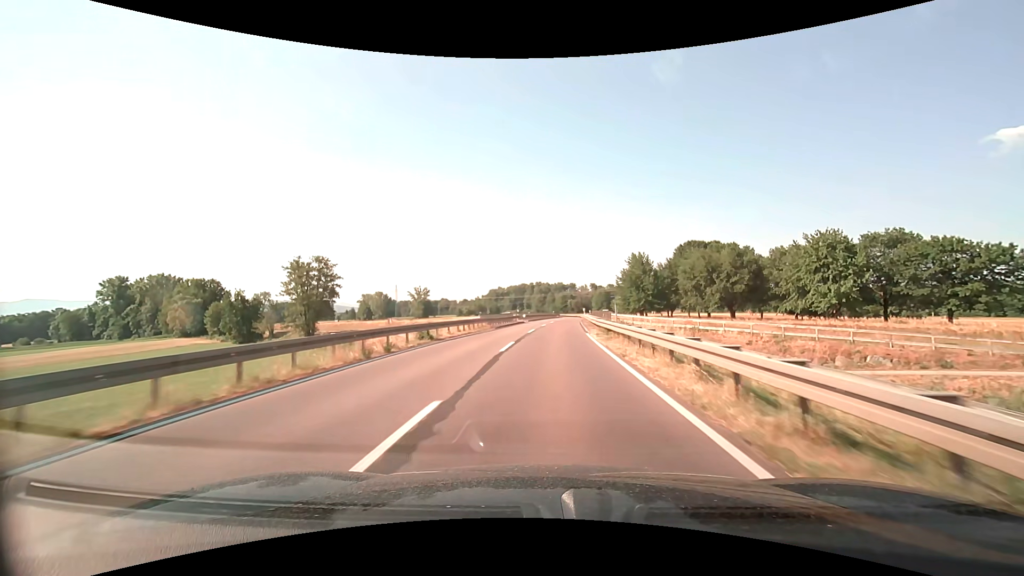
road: secondary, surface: asphalt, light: Day
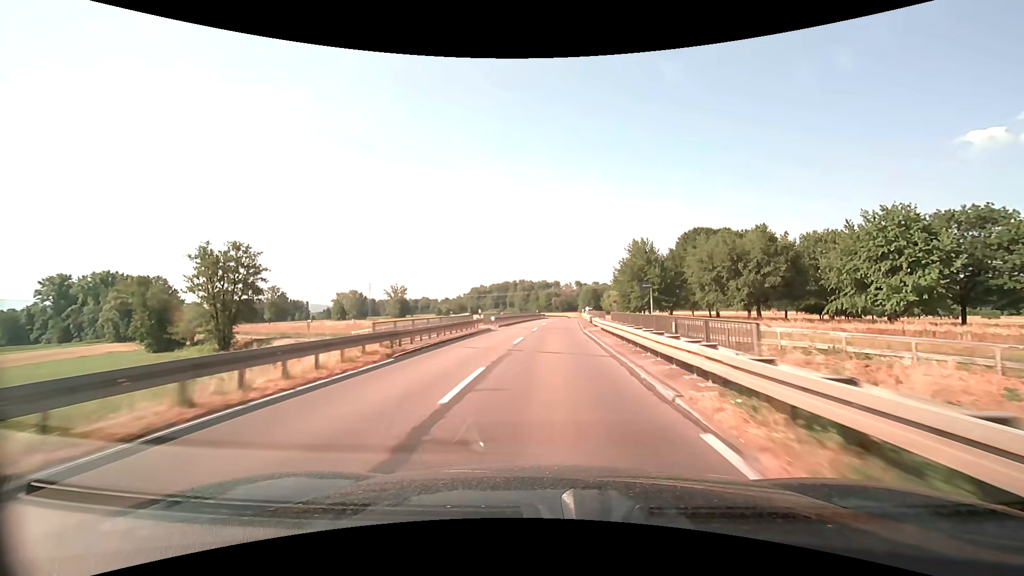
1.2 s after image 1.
(+0.2, +20.3) m; +2°
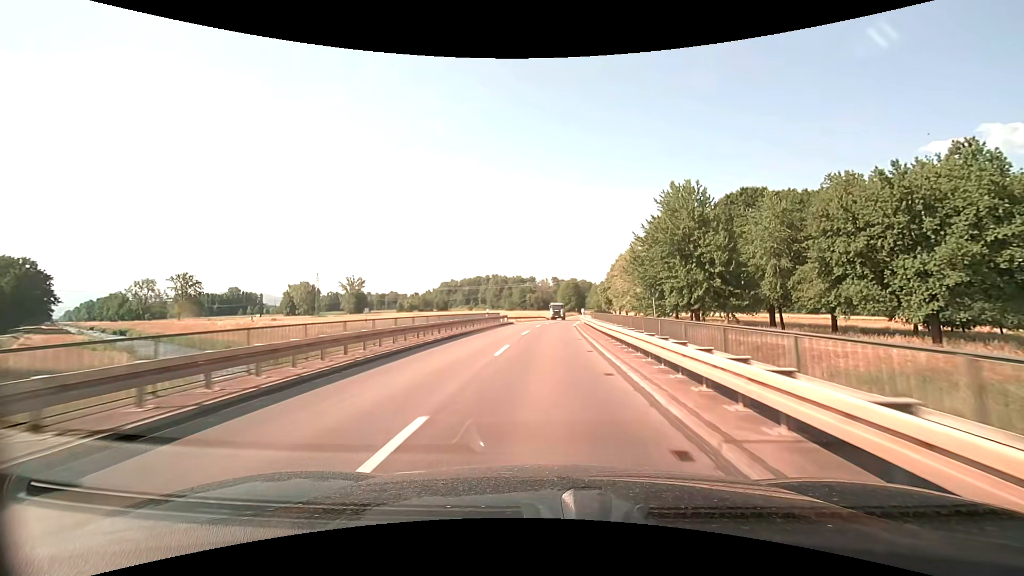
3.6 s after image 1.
(+1.3, +40.6) m; +3°
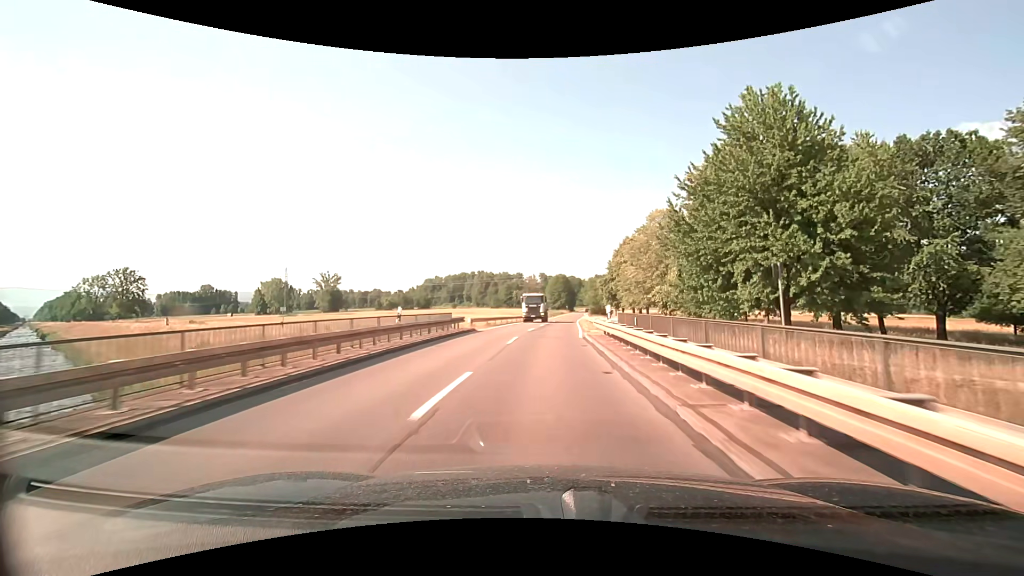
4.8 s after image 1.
(+0.3, +20.3) m; +1°
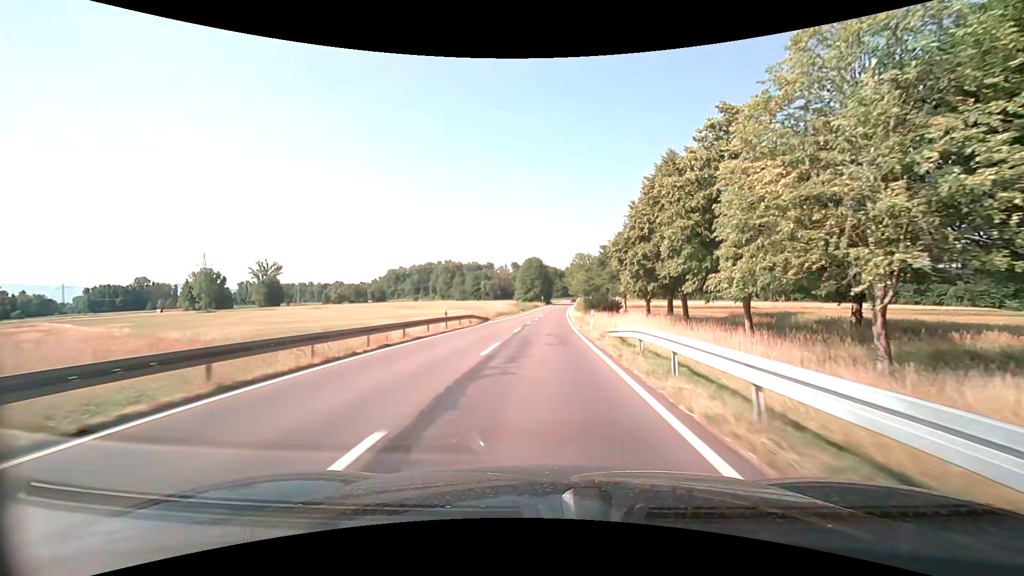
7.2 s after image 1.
(+1.3, +40.7) m; +3°
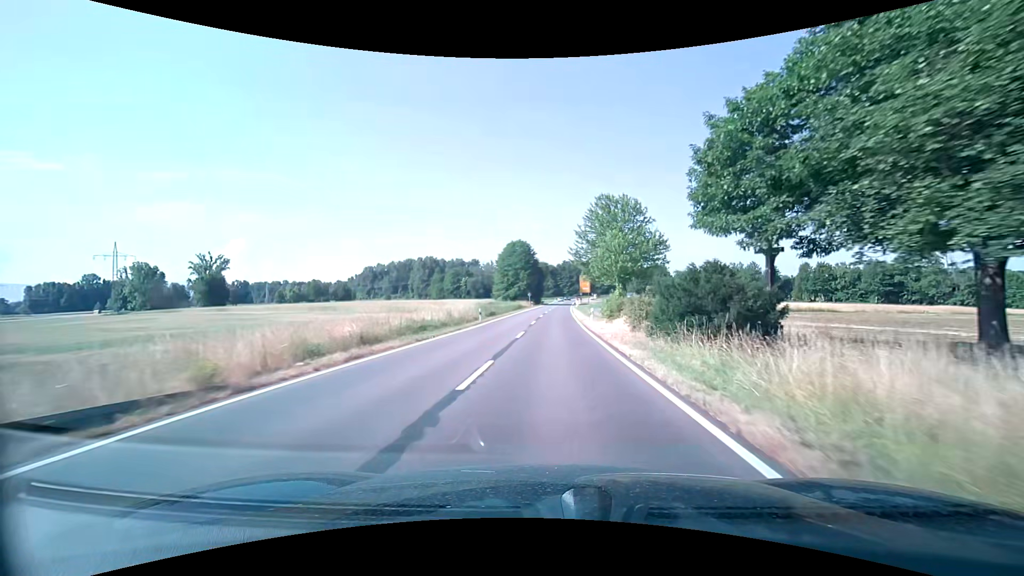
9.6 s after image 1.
(+0.2, +40.8) m; +1°
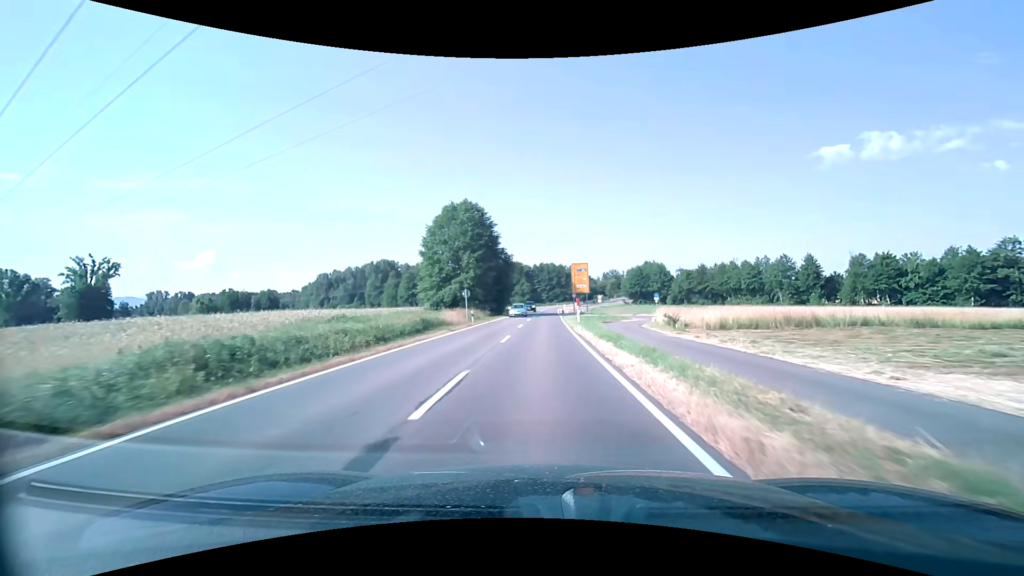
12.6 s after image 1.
(+1.4, +50.4) m; +3°
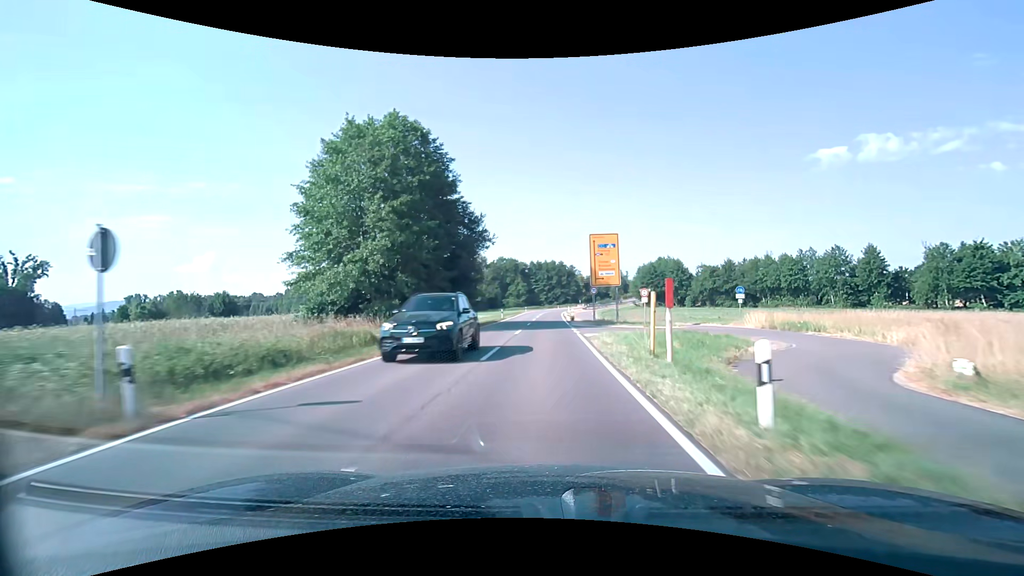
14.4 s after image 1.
(+0.1, +30.0) m; 0°
(0, +10) (0, +20) (0, +30) (0, +40) (+1, +50) (+1, +60) (+1, +70) (+2, +80) (+2, +90) (+2, +100) m
